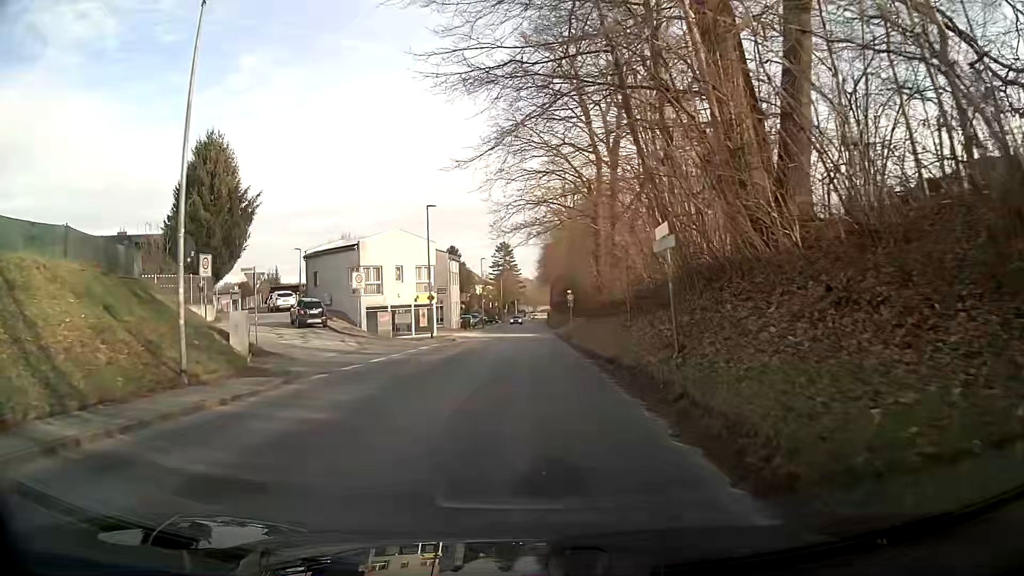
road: tertiary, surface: asphalt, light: Day
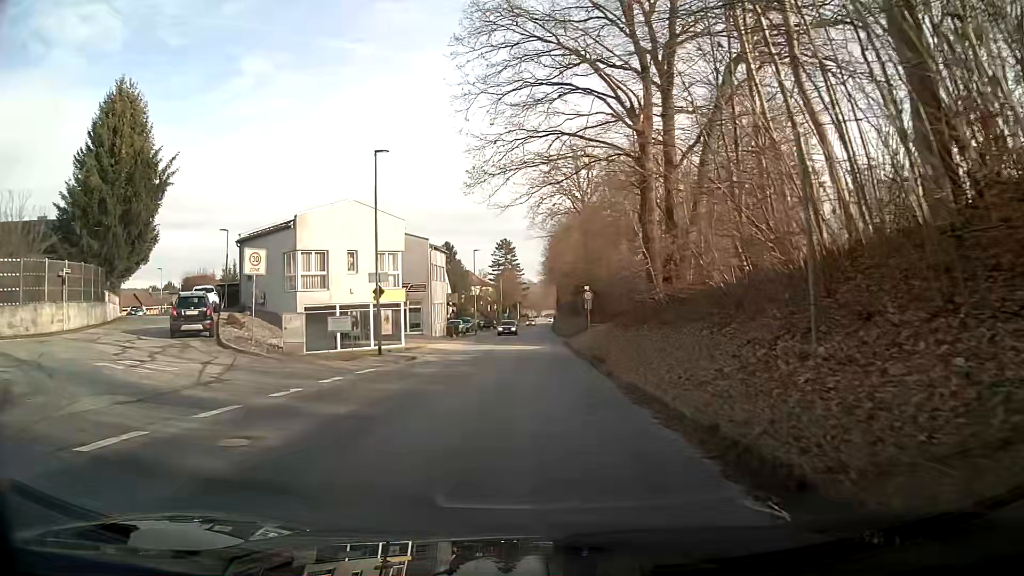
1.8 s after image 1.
(0.0, +14.9) m; -1°
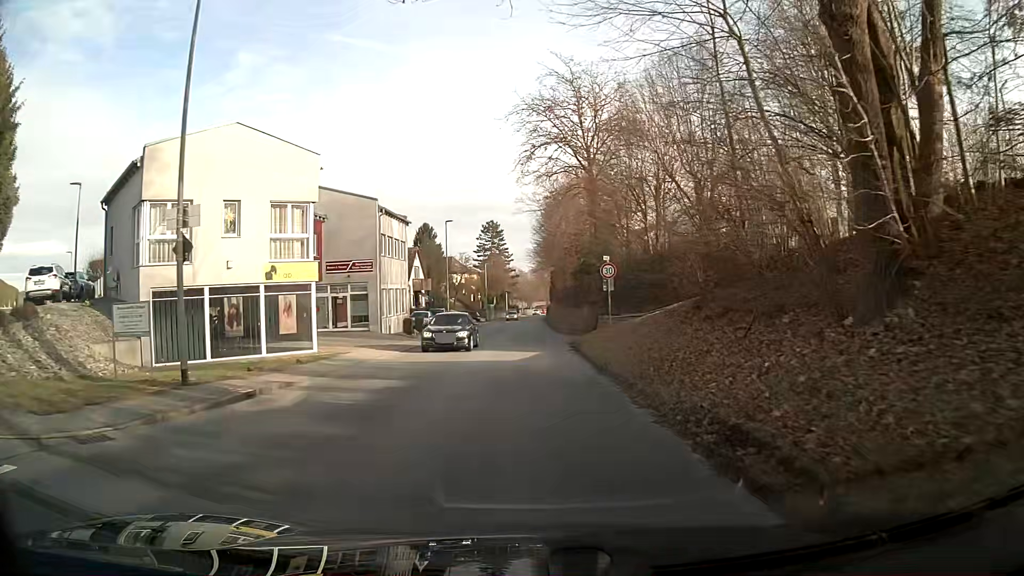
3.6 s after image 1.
(+0.1, +15.1) m; +1°
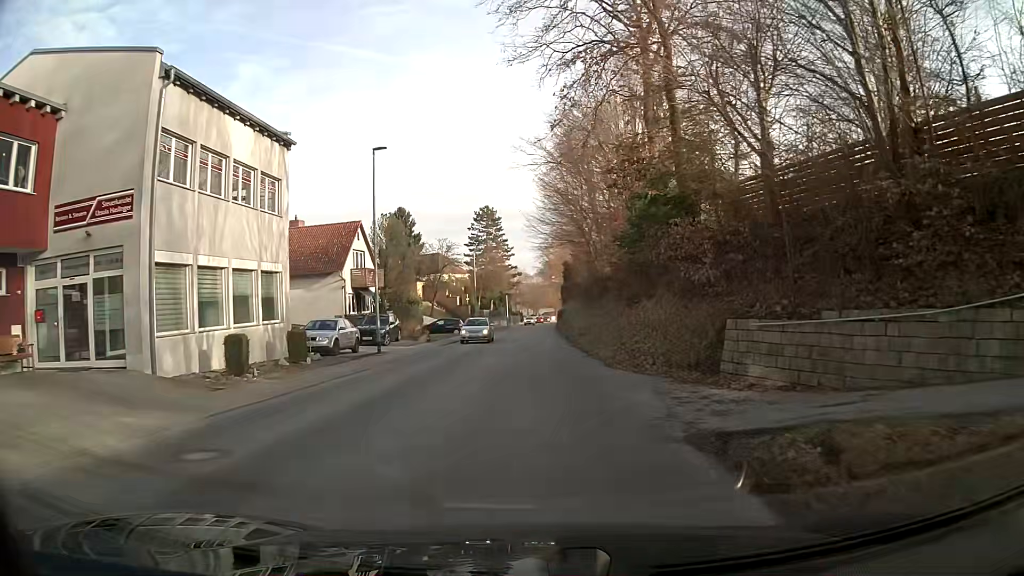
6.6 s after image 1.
(-0.3, +24.7) m; -1°
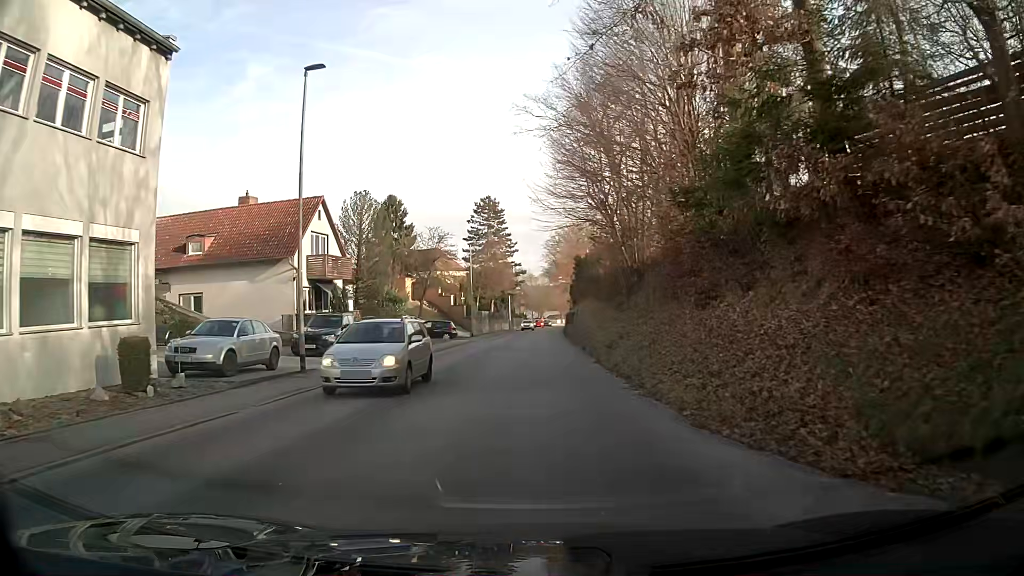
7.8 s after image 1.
(0.0, +9.6) m; 0°
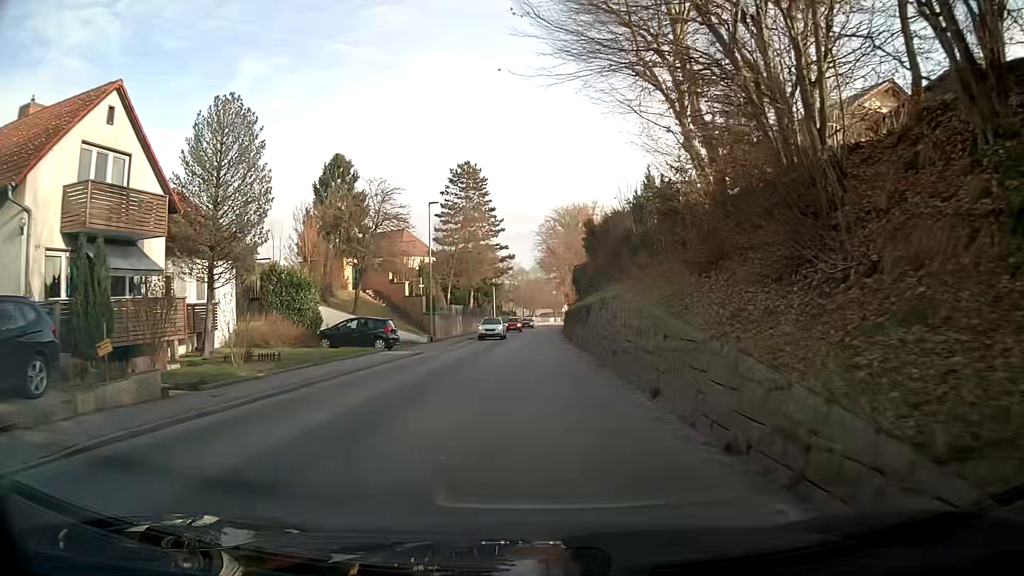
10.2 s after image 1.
(+0.1, +19.2) m; -2°
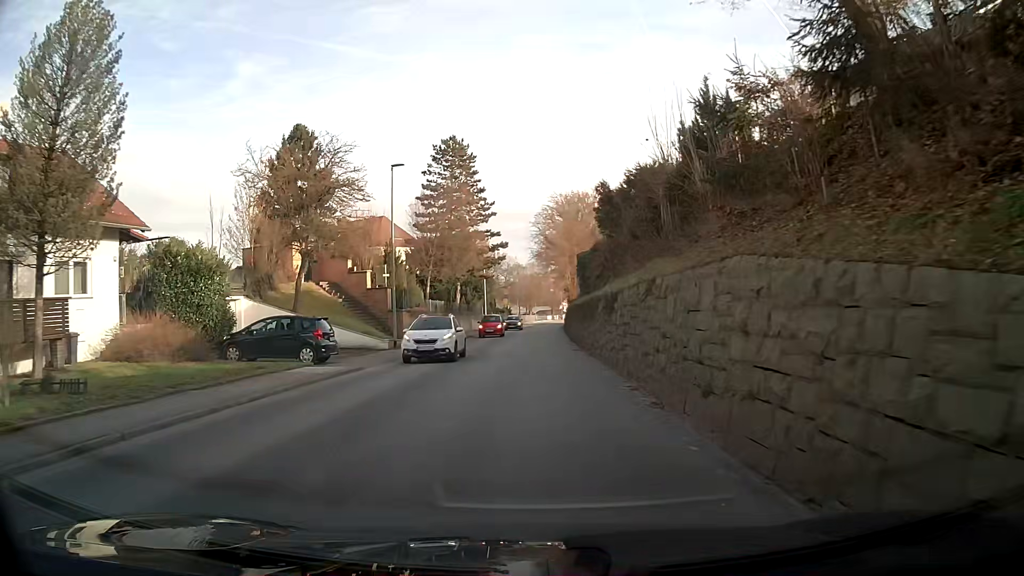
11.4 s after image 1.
(0.0, +9.6) m; +2°
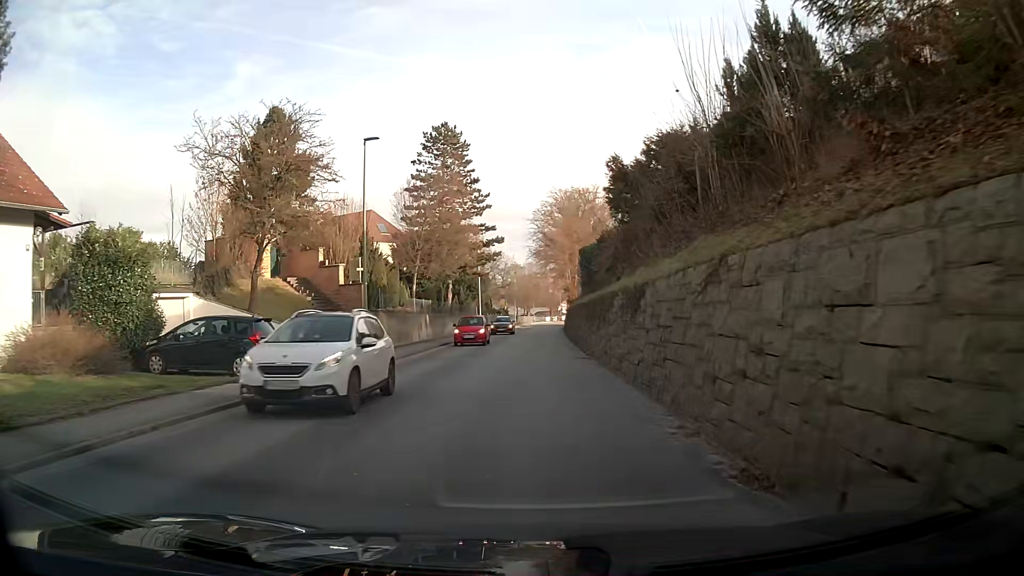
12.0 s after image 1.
(0.0, +4.8) m; 0°
(0, +10) (0, +20) (0, +30) (+1, +40) (+2, +50) (+2, +60) (+3, +70) (+4, +80) (+4, +90) (+5, +100) m
